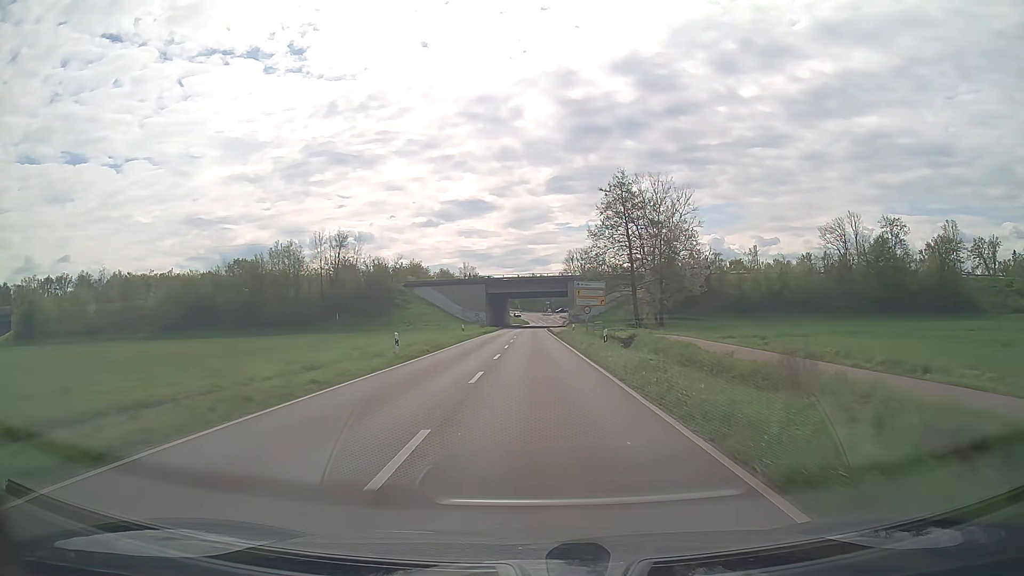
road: secondary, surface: asphalt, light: Day
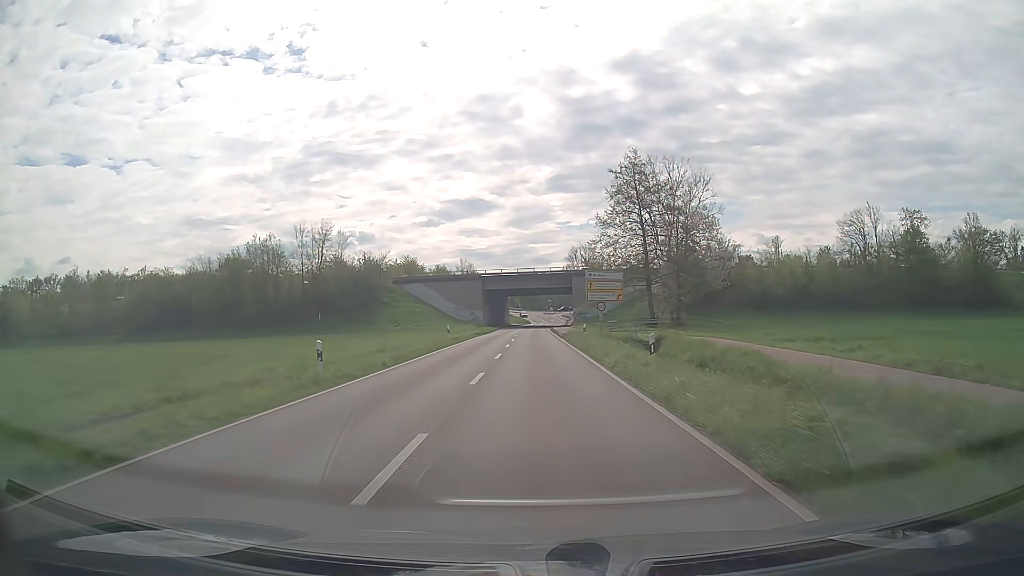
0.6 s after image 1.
(0.0, +9.4) m; 0°
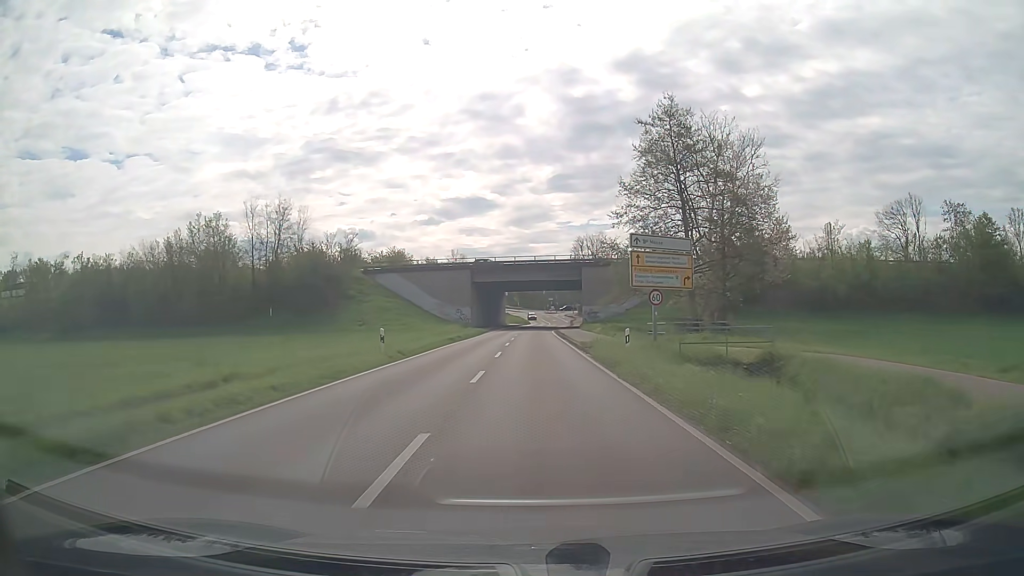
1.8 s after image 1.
(0.0, +18.1) m; 0°
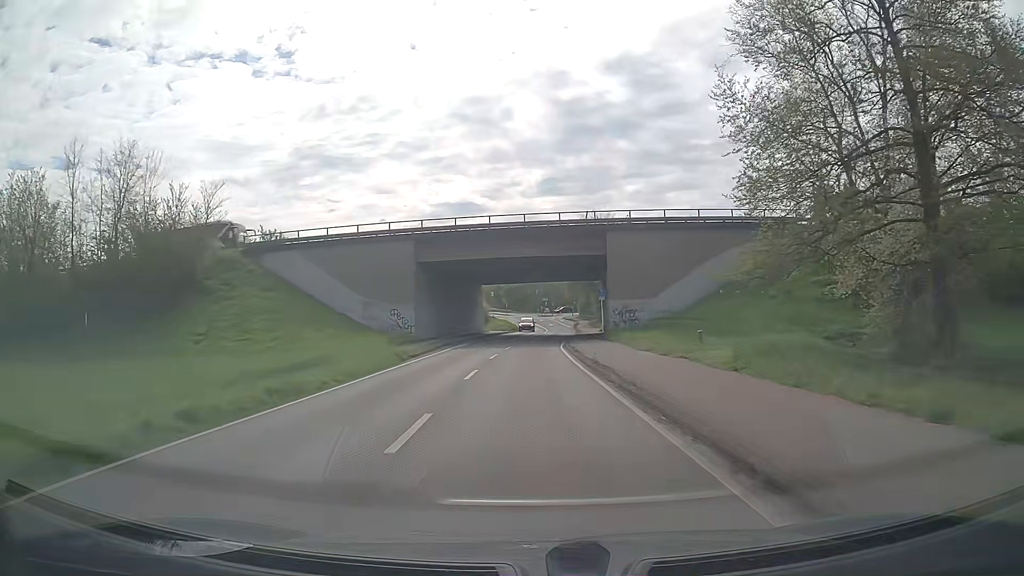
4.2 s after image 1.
(+0.2, +34.0) m; +1°
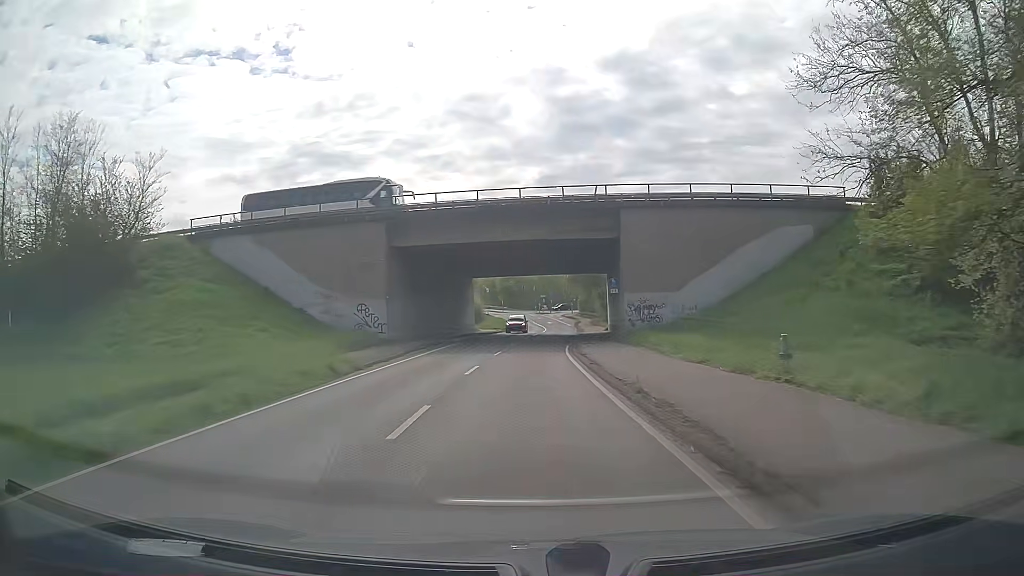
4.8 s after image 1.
(0.0, +8.4) m; 0°
